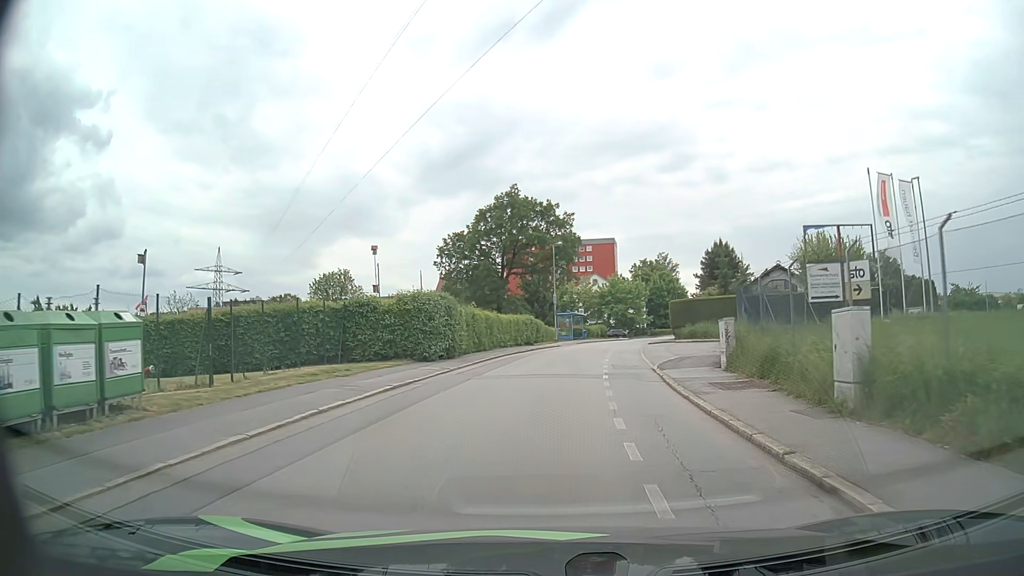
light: Day
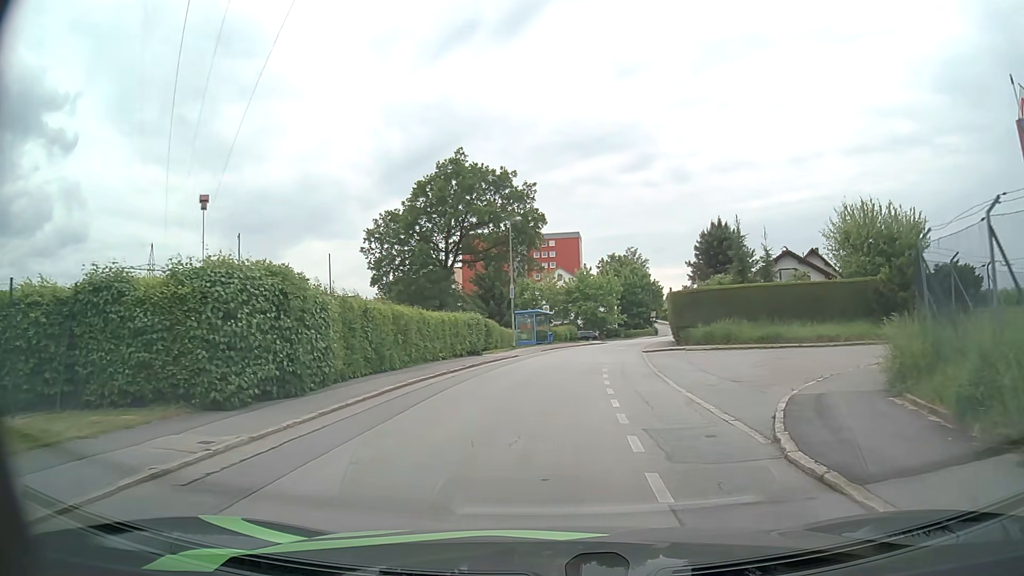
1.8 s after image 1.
(+0.3, +13.6) m; +3°
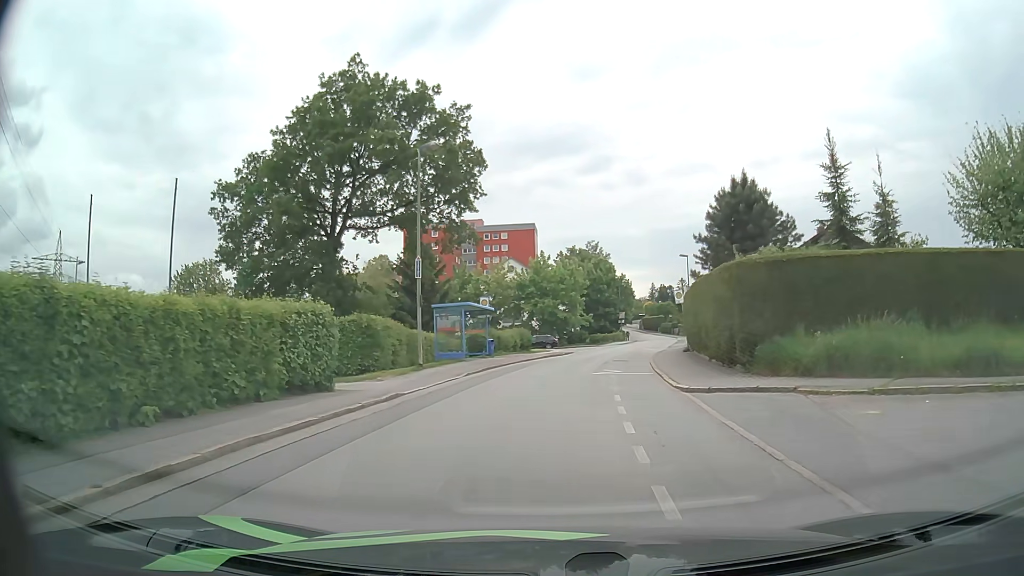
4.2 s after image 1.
(+0.7, +18.2) m; +4°
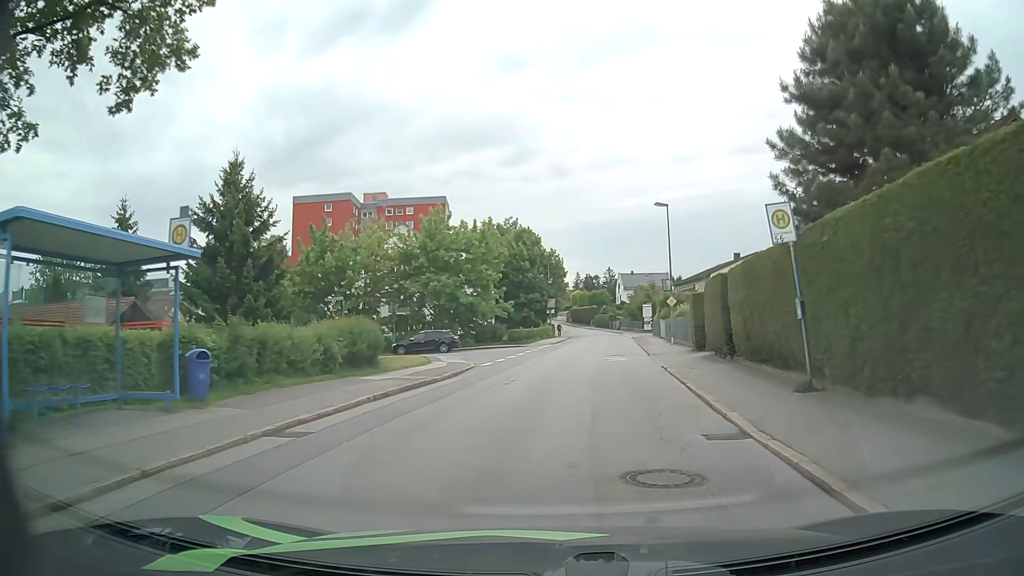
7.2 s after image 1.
(+1.4, +23.9) m; +7°
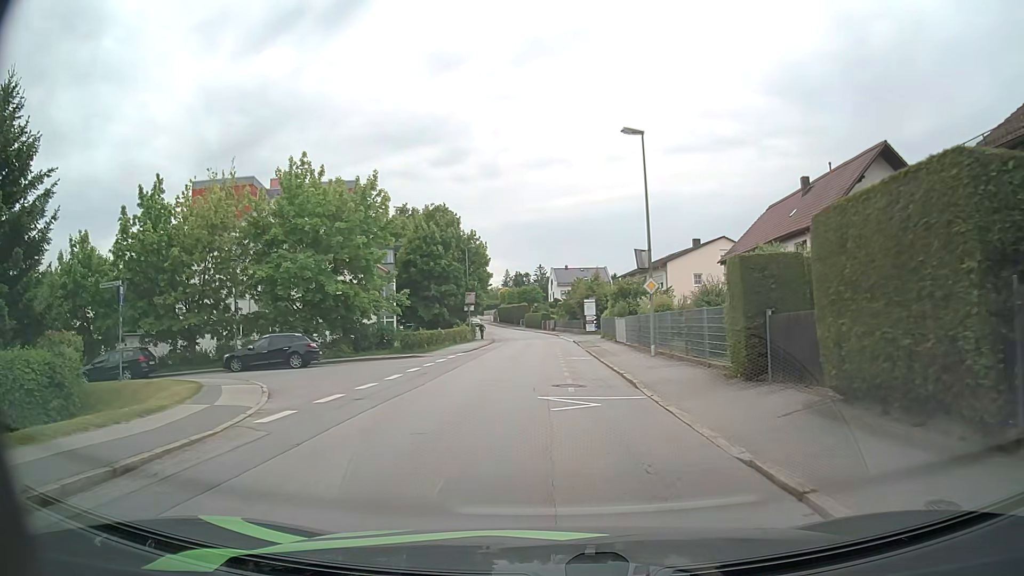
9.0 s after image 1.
(+0.9, +15.0) m; +6°
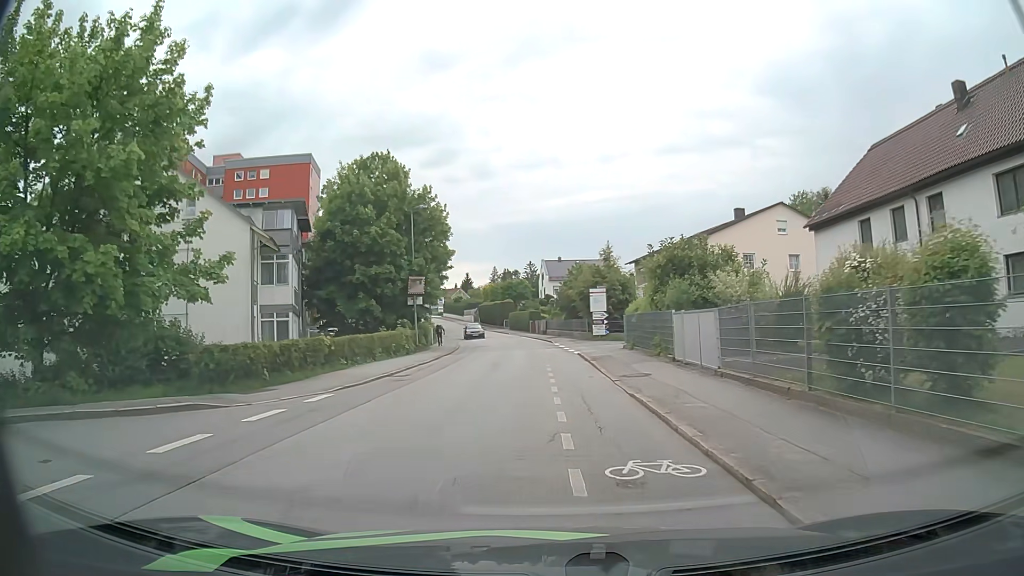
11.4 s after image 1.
(+0.1, +20.4) m; +1°
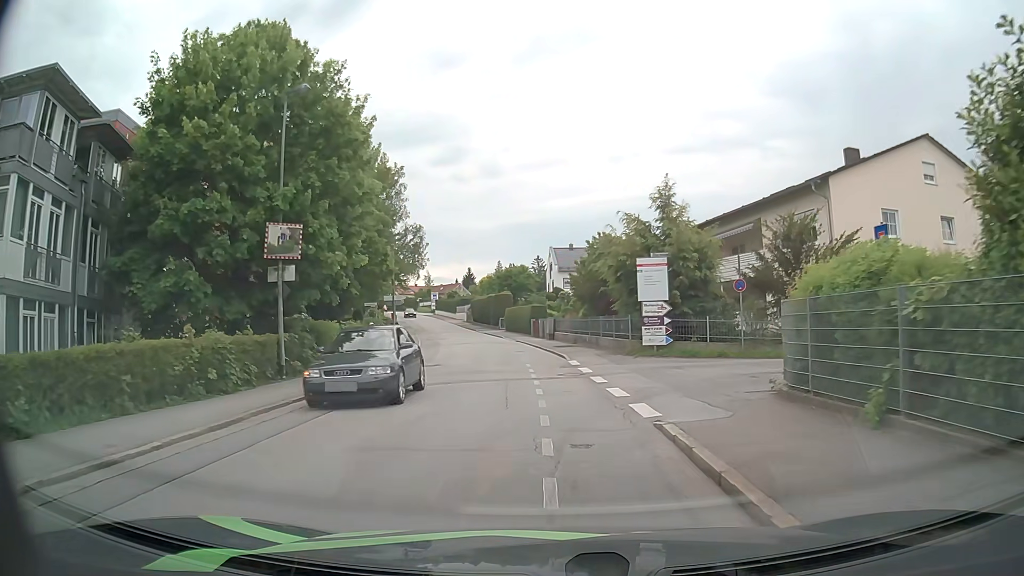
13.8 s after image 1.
(-0.1, +20.3) m; -1°
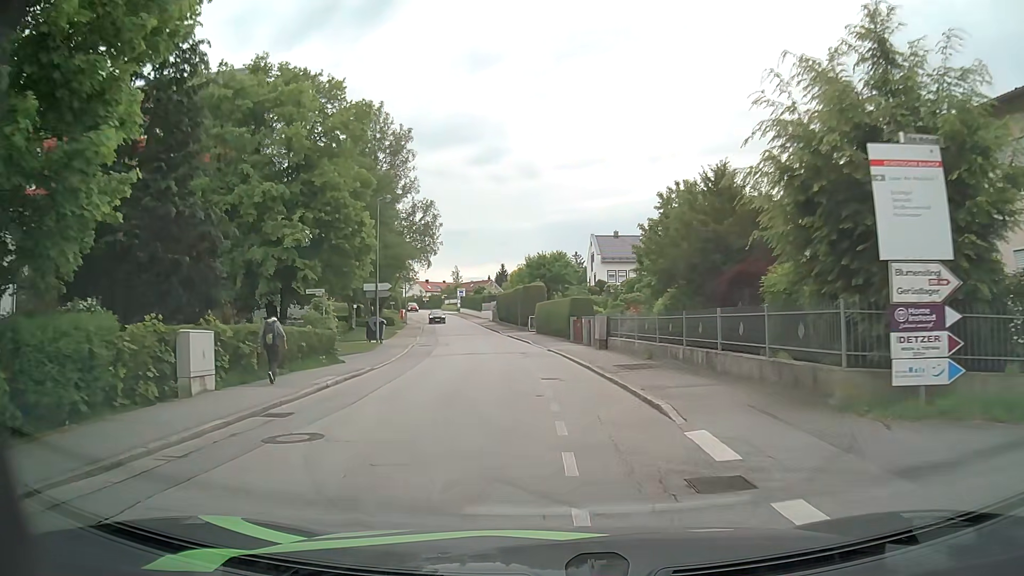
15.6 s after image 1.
(-0.4, +15.0) m; -3°
(0, +10) (-1, +20) (-1, +30) (-3, +40) (-4, +50) (-6, +60) (-8, +69) (-10, +79) (-13, +89) (-15, +99) m
